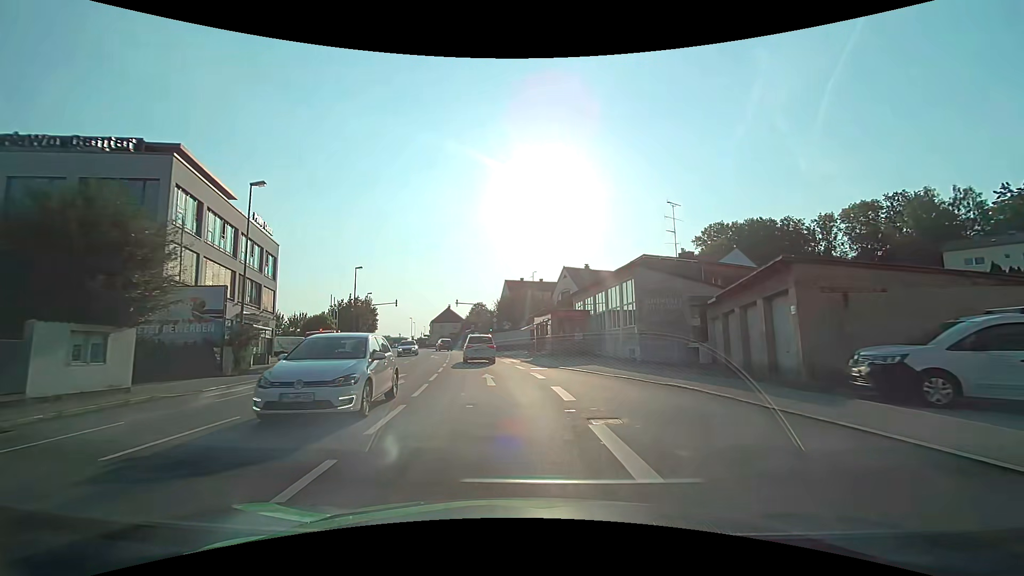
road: tertiary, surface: asphalt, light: Day
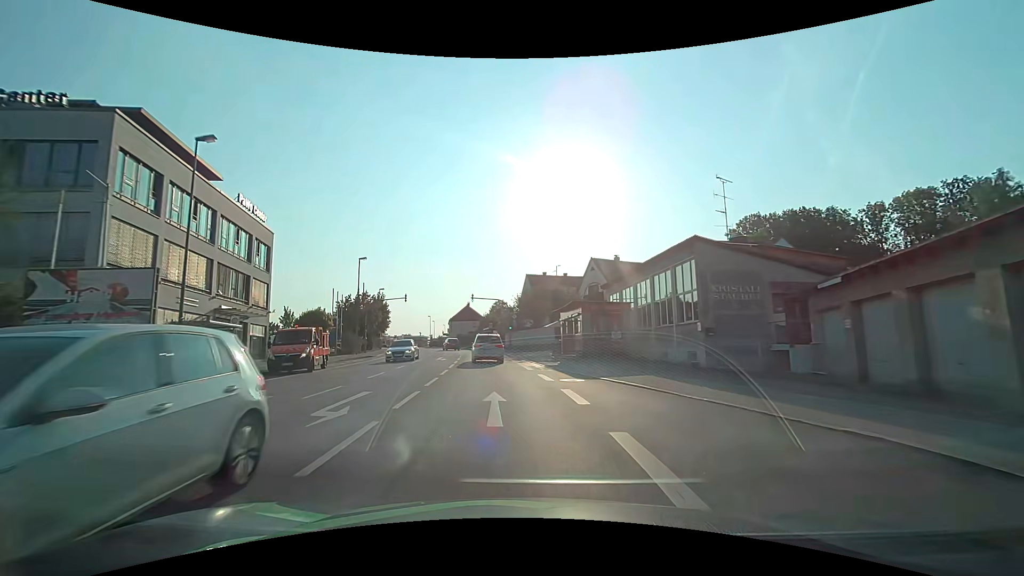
(-0.1, +6.7) m; -2°
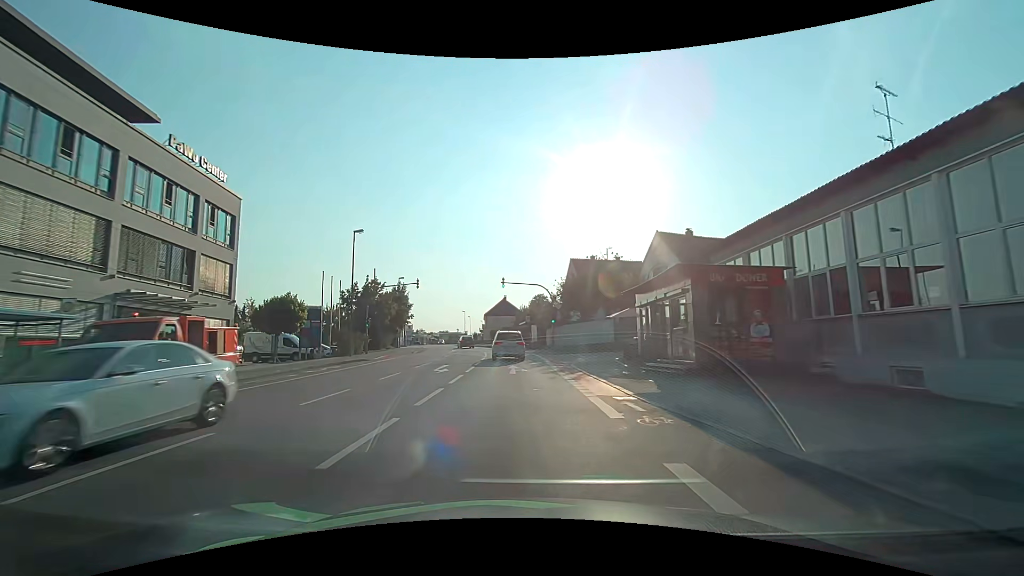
(-0.6, +13.4) m; -5°
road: tertiary_link
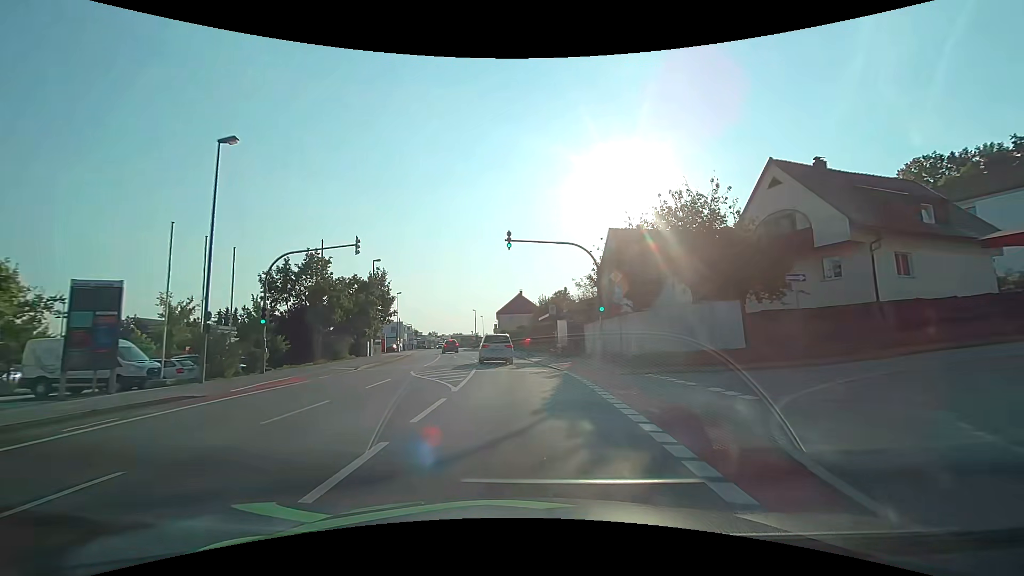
(-0.4, +19.8) m; -2°
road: tertiary
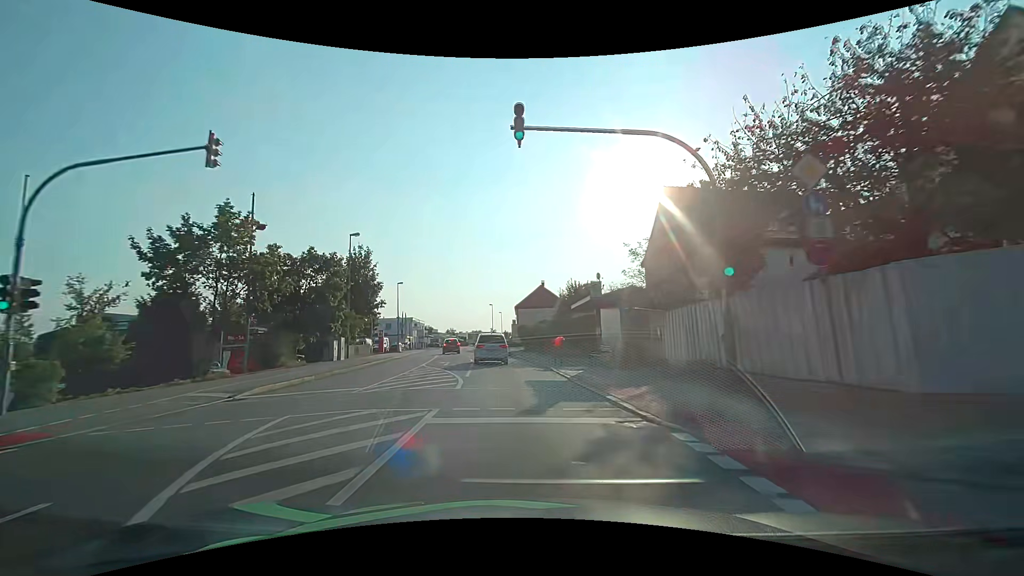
(-0.2, +13.0) m; -2°
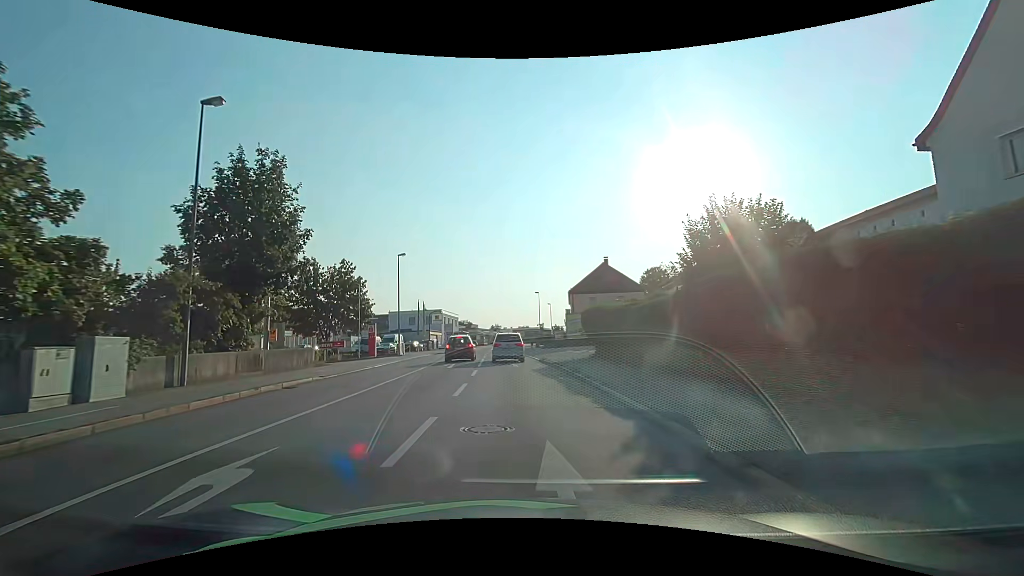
(-1.3, +23.9) m; -6°
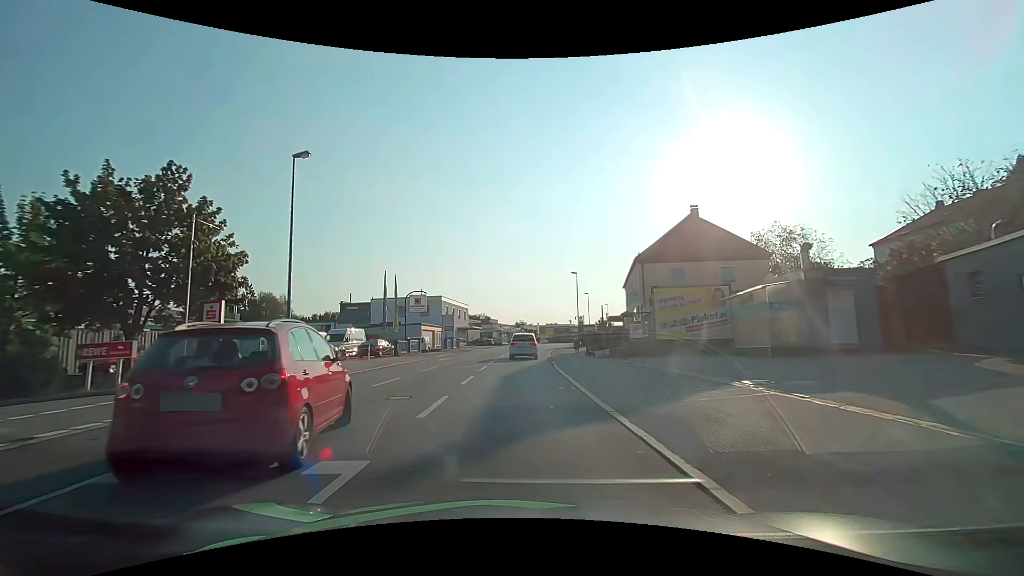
(-0.9, +27.6) m; -3°
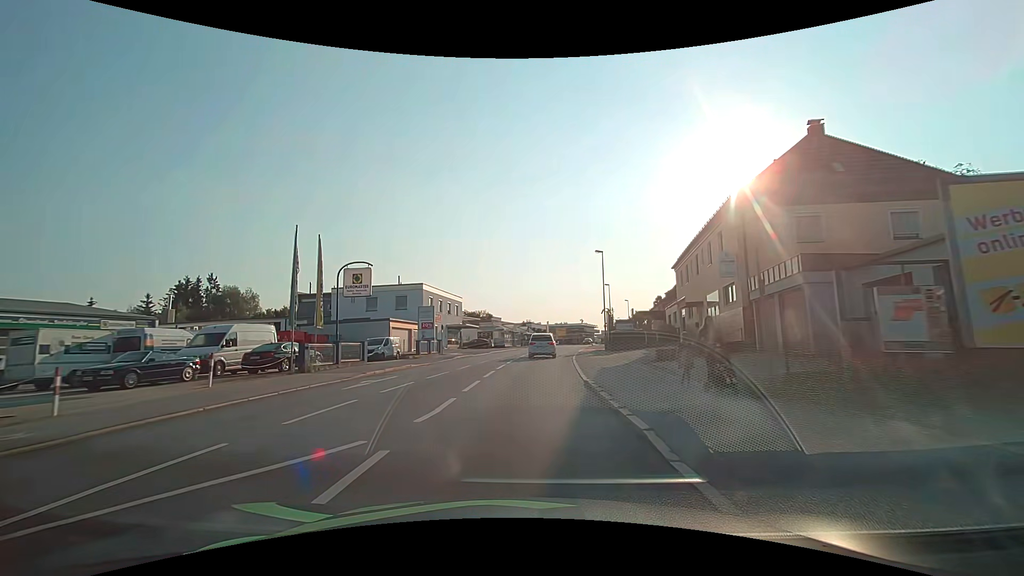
(-0.2, +17.6) m; 0°
(0, +10) (0, +20) (+1, +30) (+1, +40) (+2, +50) (+4, +60) (+5, +70) (+7, +80) (+9, +89) (+12, +99) m
